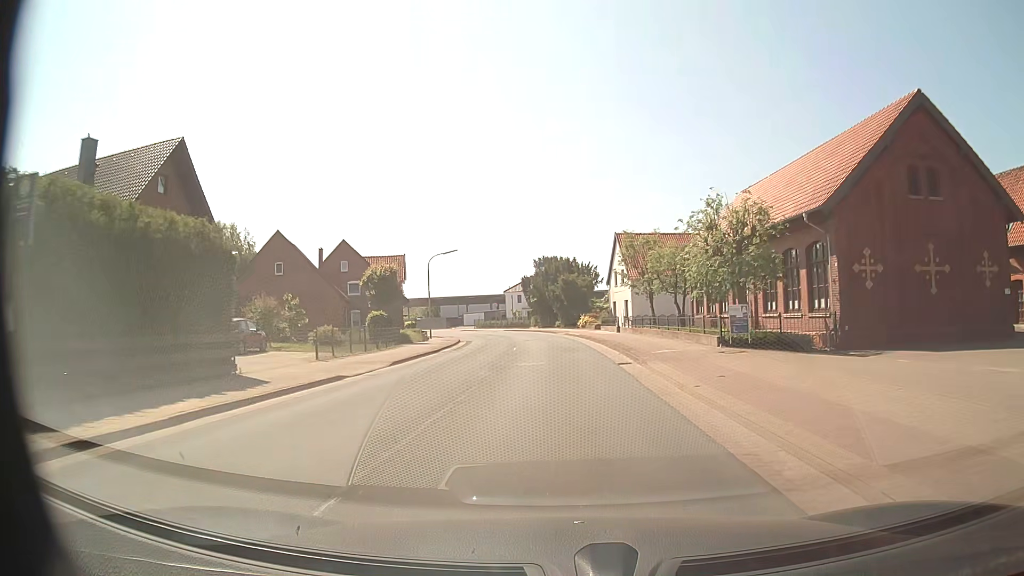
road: secondary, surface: asphalt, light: Day
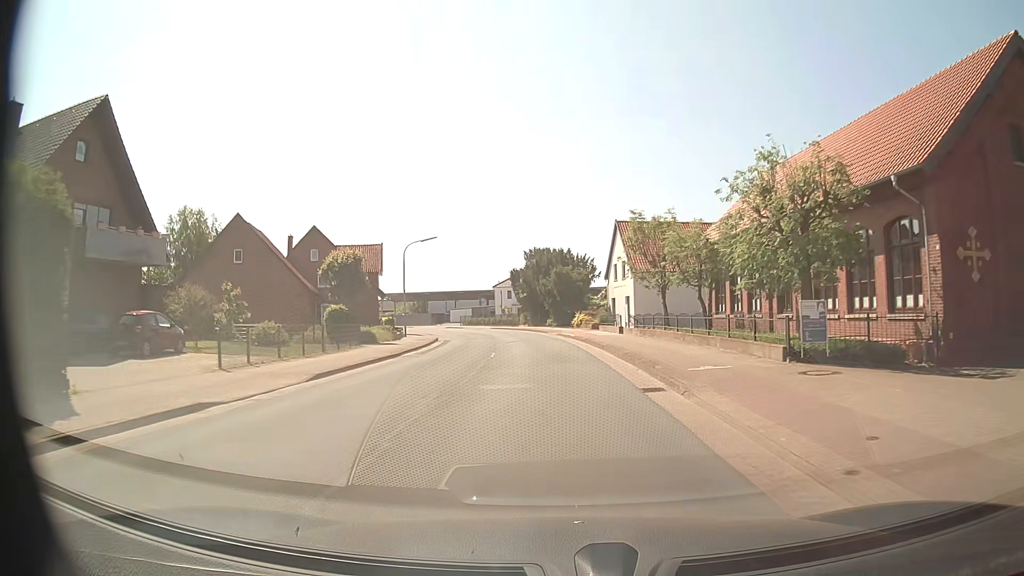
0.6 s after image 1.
(0.0, +6.8) m; 0°
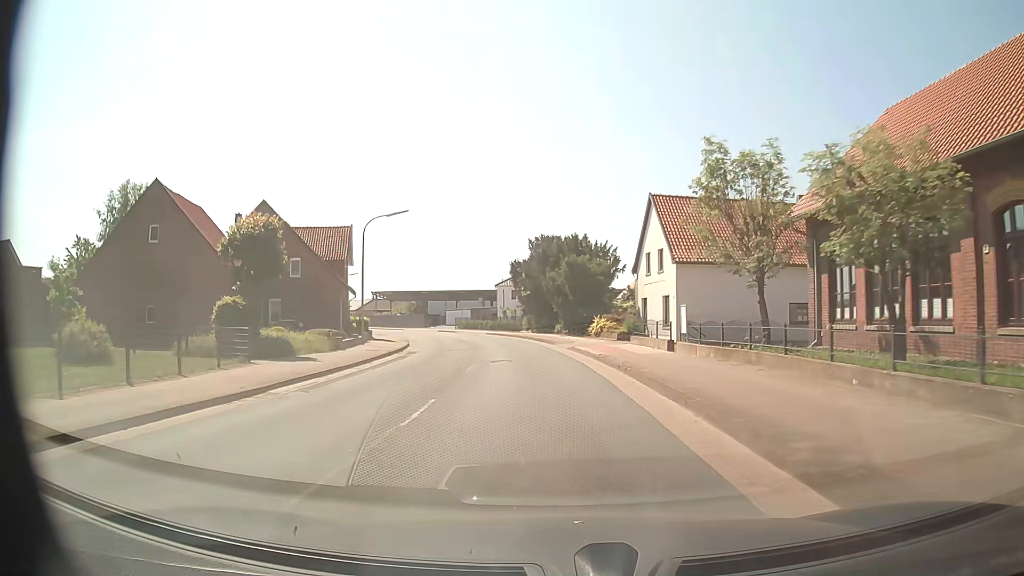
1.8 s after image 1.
(0.0, +13.7) m; -1°
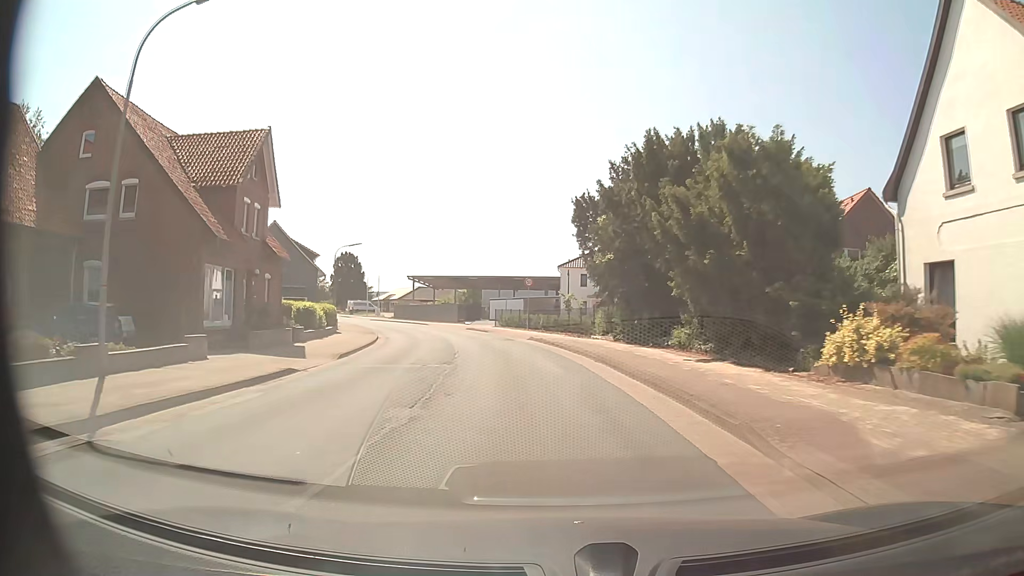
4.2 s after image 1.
(-1.1, +27.4) m; -6°
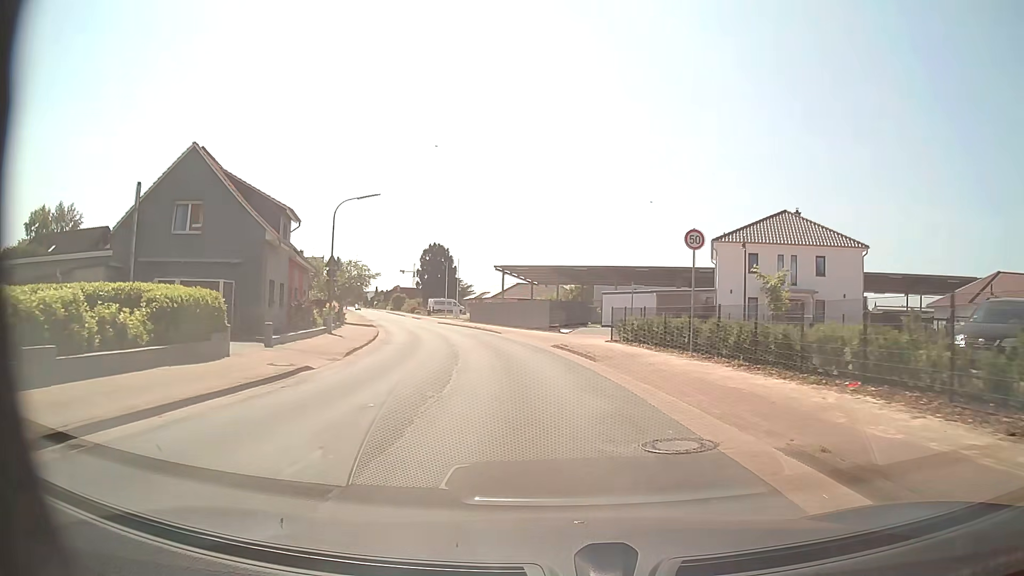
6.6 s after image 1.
(-2.3, +27.2) m; -10°
(0, +10) (-1, +20) (-2, +30) (-5, +40) (-7, +49) (-10, +59) (-13, +68) (-16, +78) (-19, +87) (-22, +97) m
